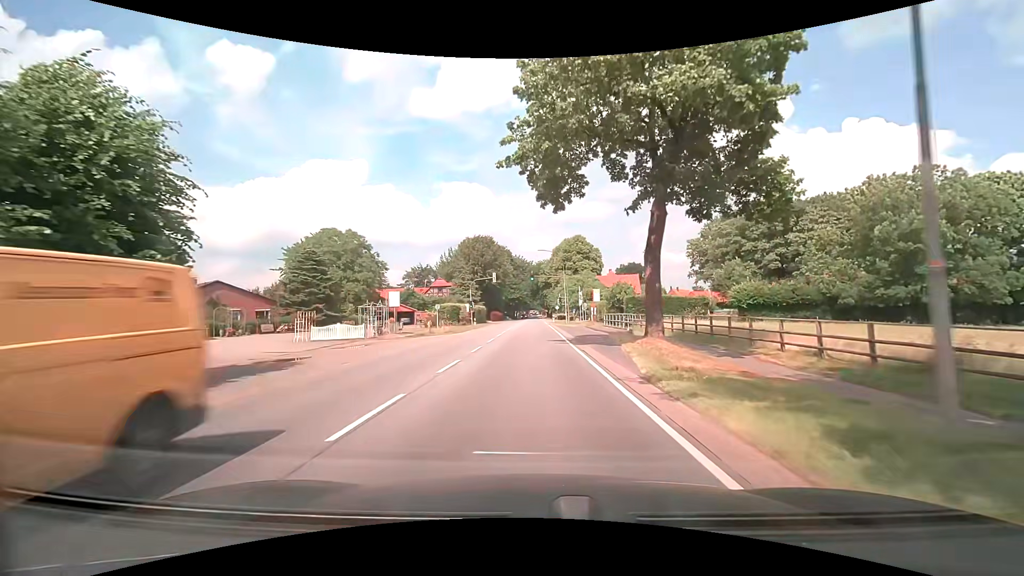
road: secondary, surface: asphalt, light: Day
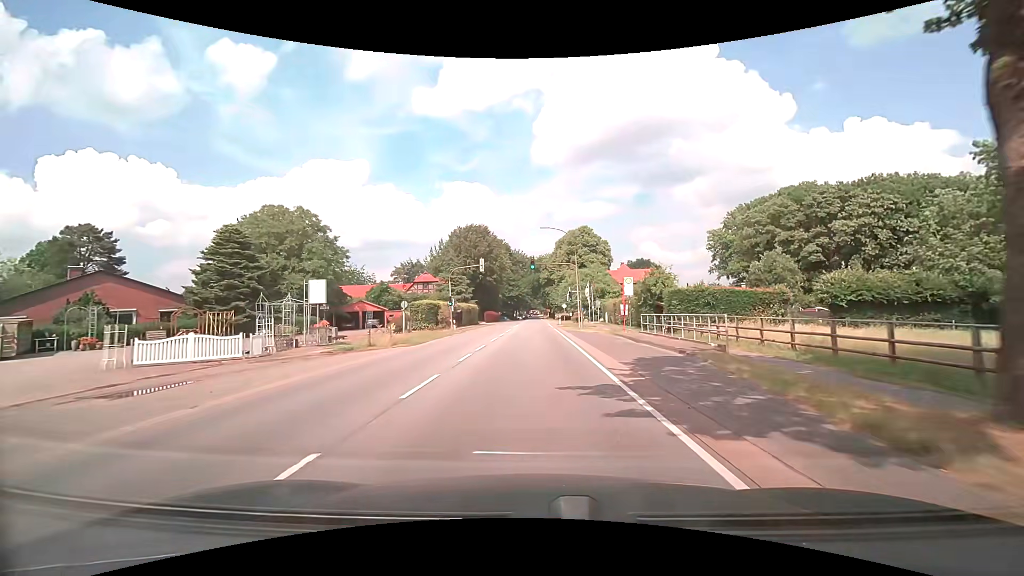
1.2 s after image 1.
(0.0, +15.5) m; 0°
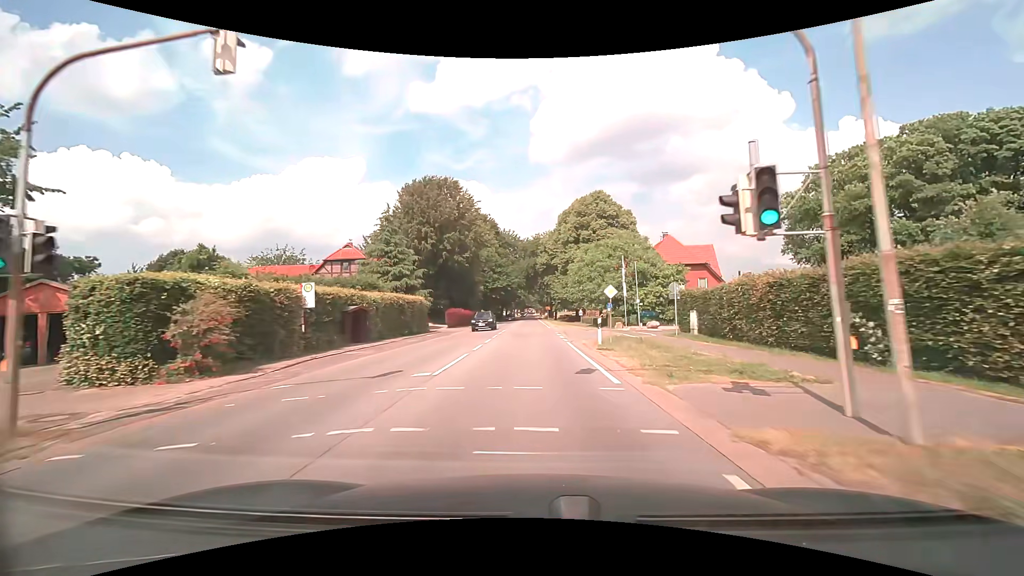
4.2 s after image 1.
(+0.4, +38.0) m; +1°
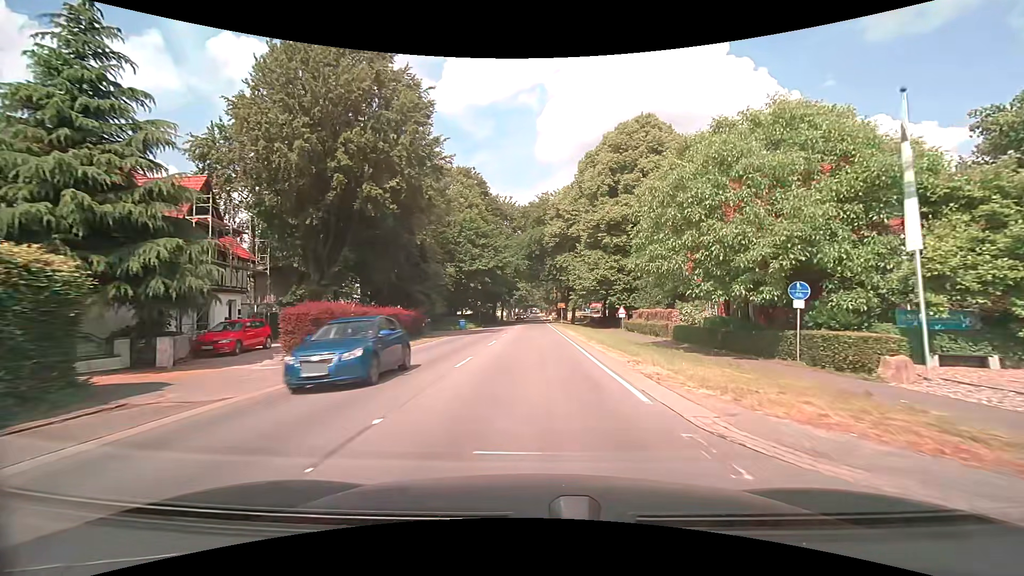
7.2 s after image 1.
(-0.4, +37.8) m; -1°
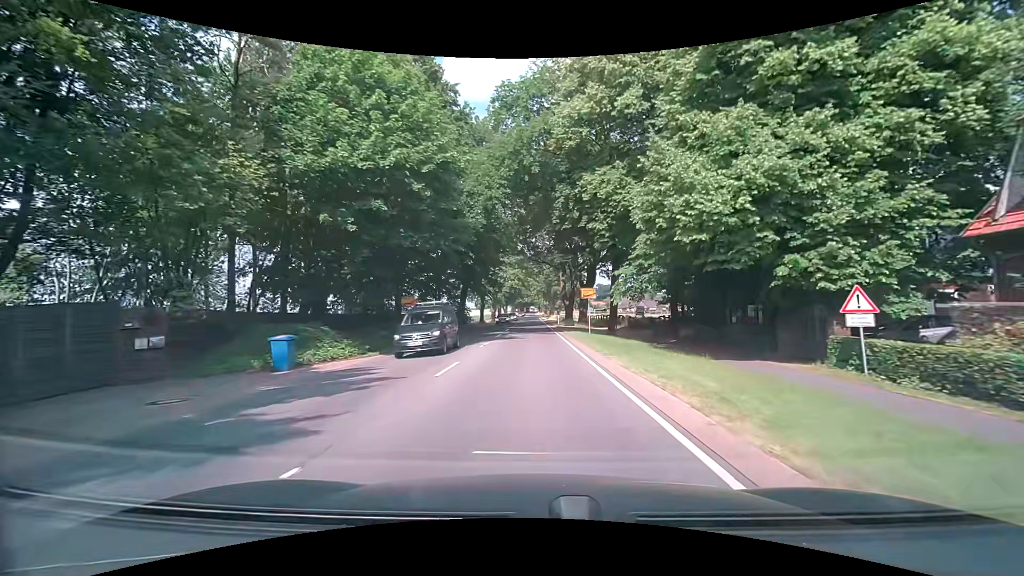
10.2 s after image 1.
(+0.2, +37.8) m; 0°
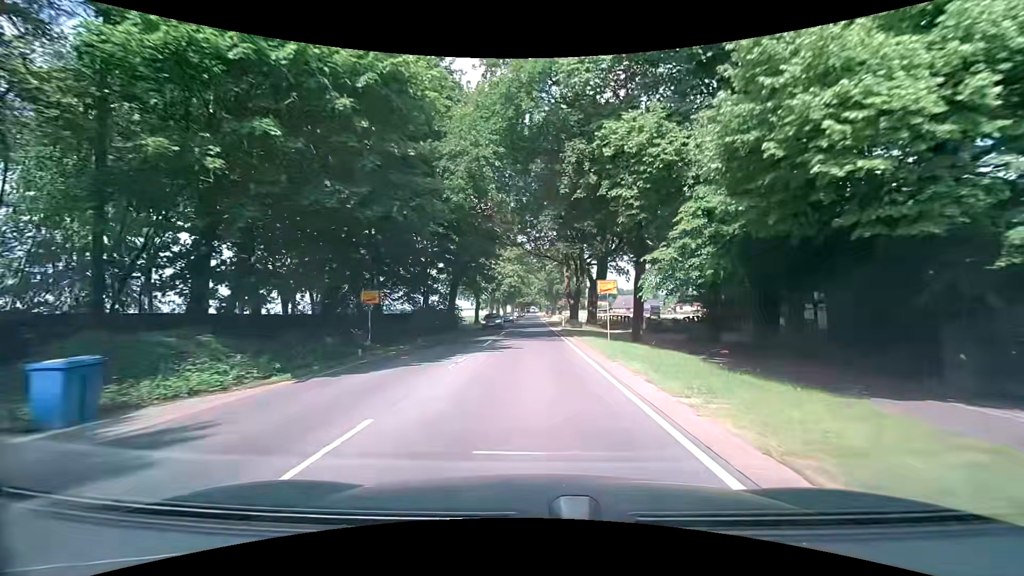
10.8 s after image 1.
(0.0, +7.5) m; 0°
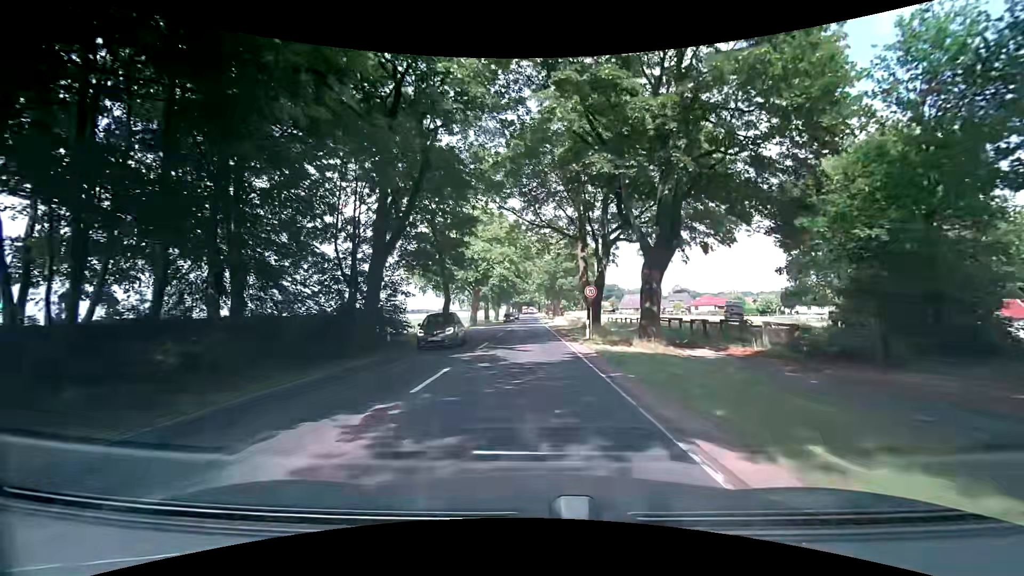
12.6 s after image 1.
(0.0, +22.7) m; 0°
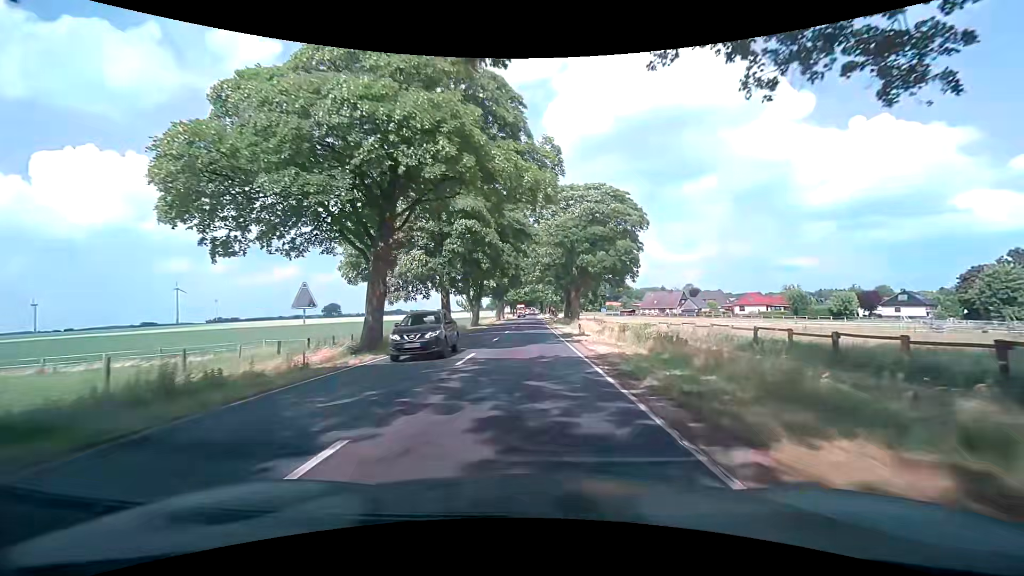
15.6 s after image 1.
(-0.1, +41.1) m; 0°
(0, +10) (0, +20) (0, +30) (0, +40) (0, +50) (0, +60) (0, +70) (-1, +80) (-1, +90) (-1, +100) m
